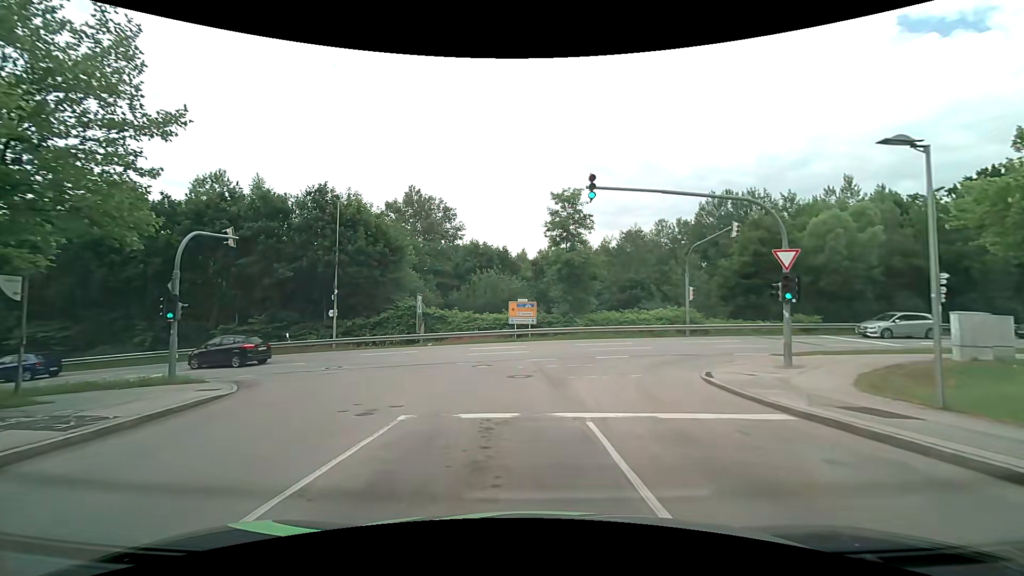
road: residential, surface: asphalt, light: Day
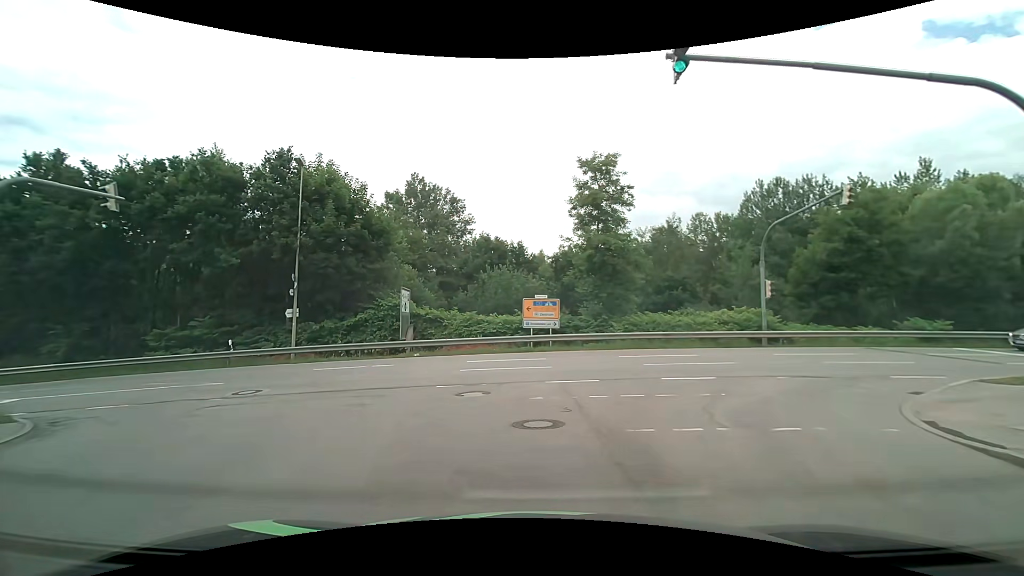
(-0.1, +8.1) m; 0°
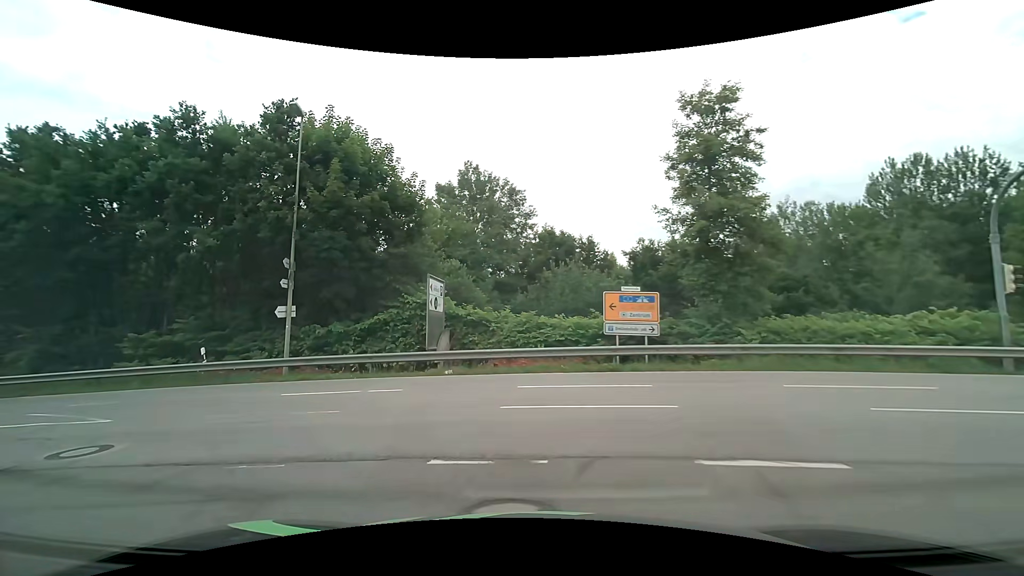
(-0.6, +7.7) m; -8°
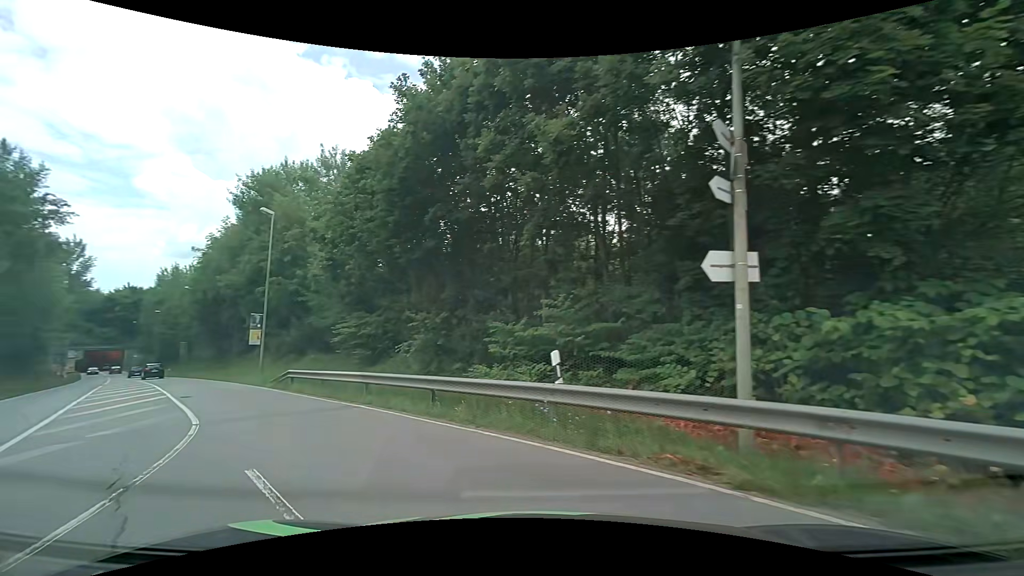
(-4.6, +11.9) m; -47°
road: secondary
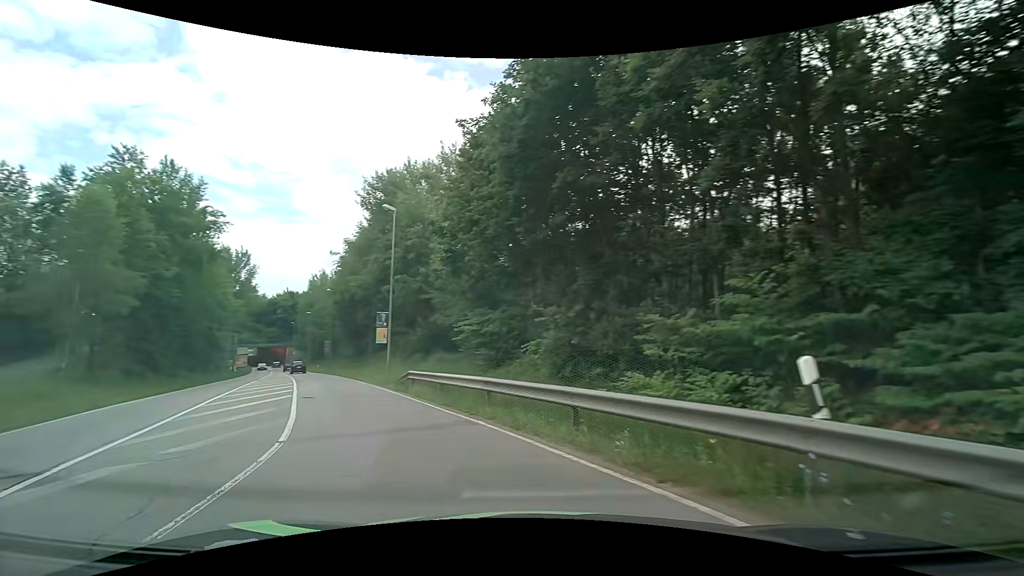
(-0.4, +3.3) m; -14°
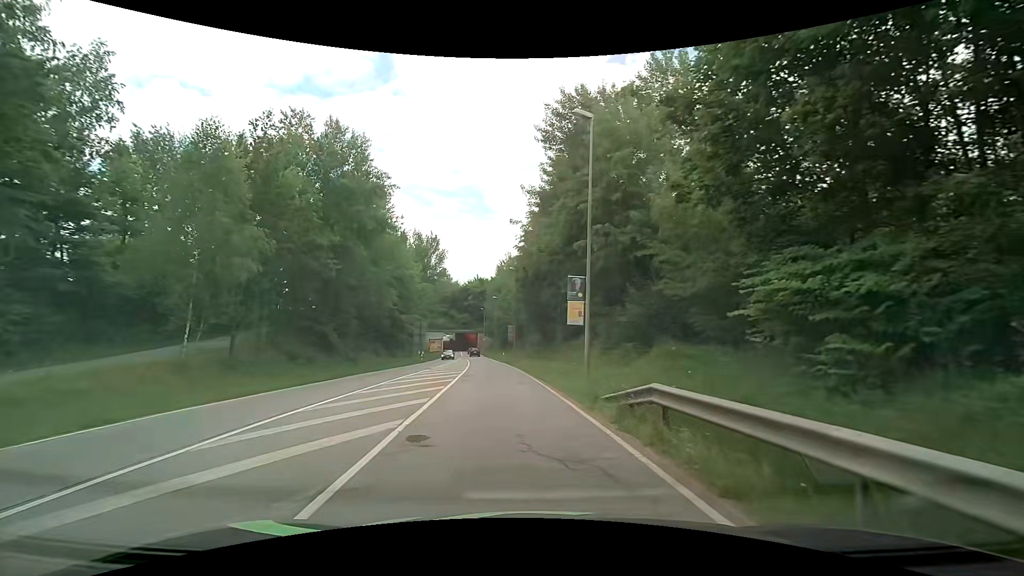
(-3.2, +11.4) m; -22°
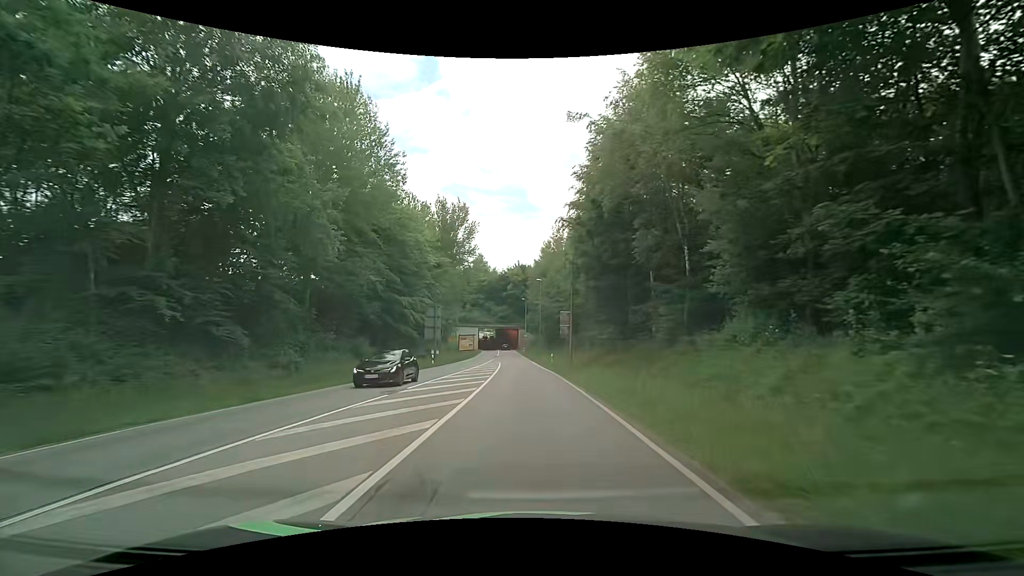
(-1.6, +20.9) m; -6°
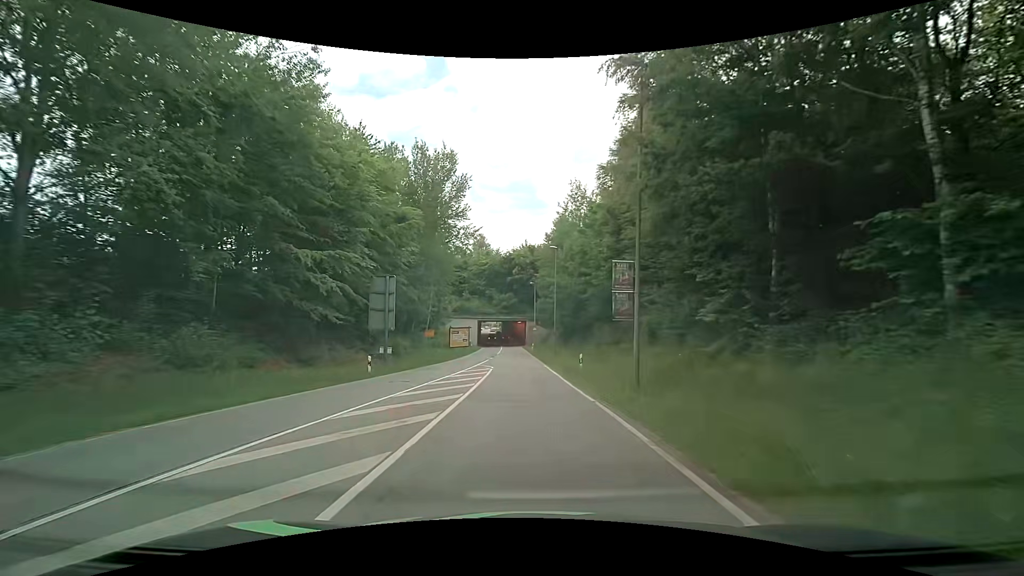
(+0.1, +19.5) m; 0°
